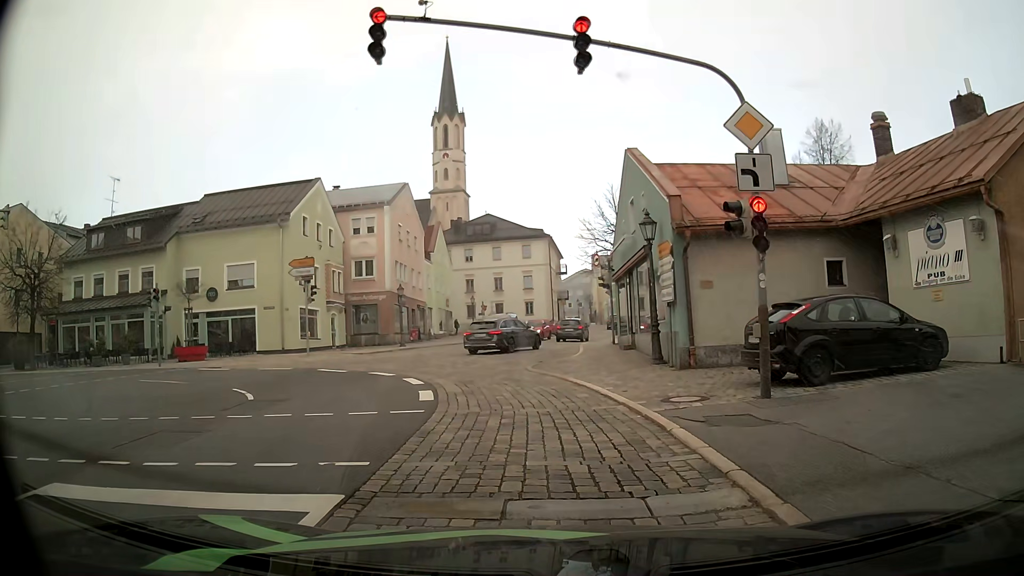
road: secondary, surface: asphalt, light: Day
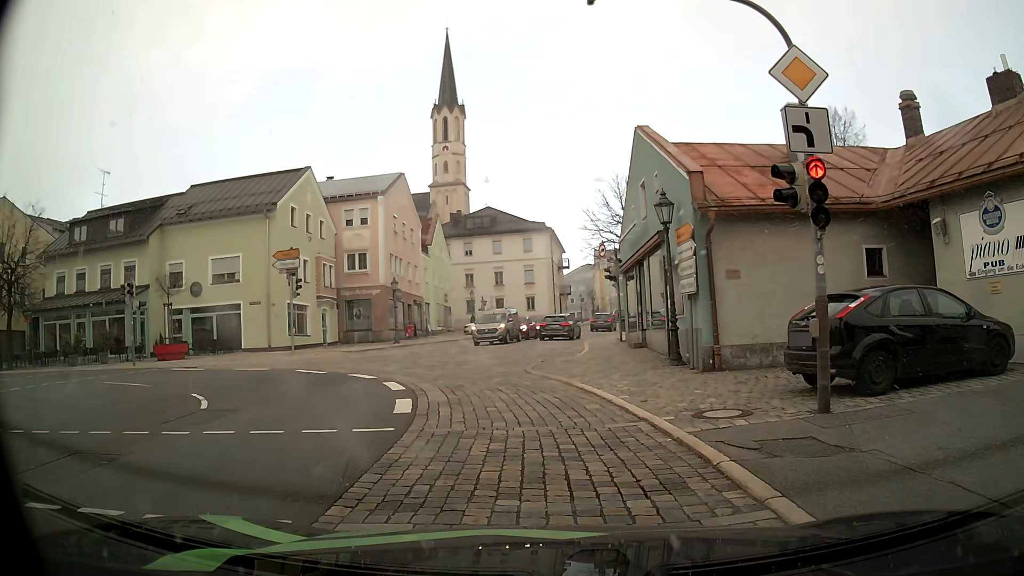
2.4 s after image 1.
(0.0, +2.1) m; -1°
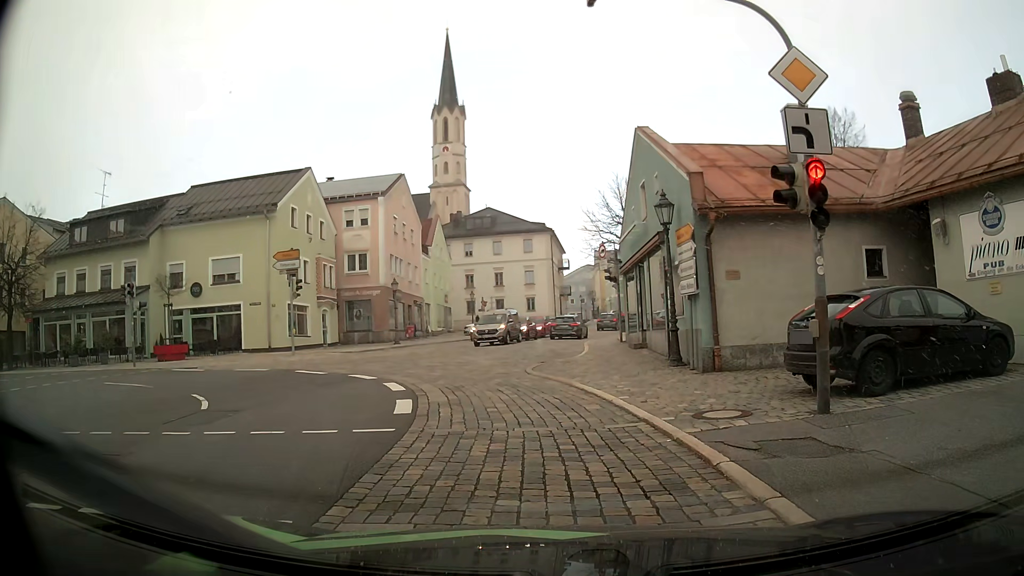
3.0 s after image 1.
(0.0, 0.0) m; 0°
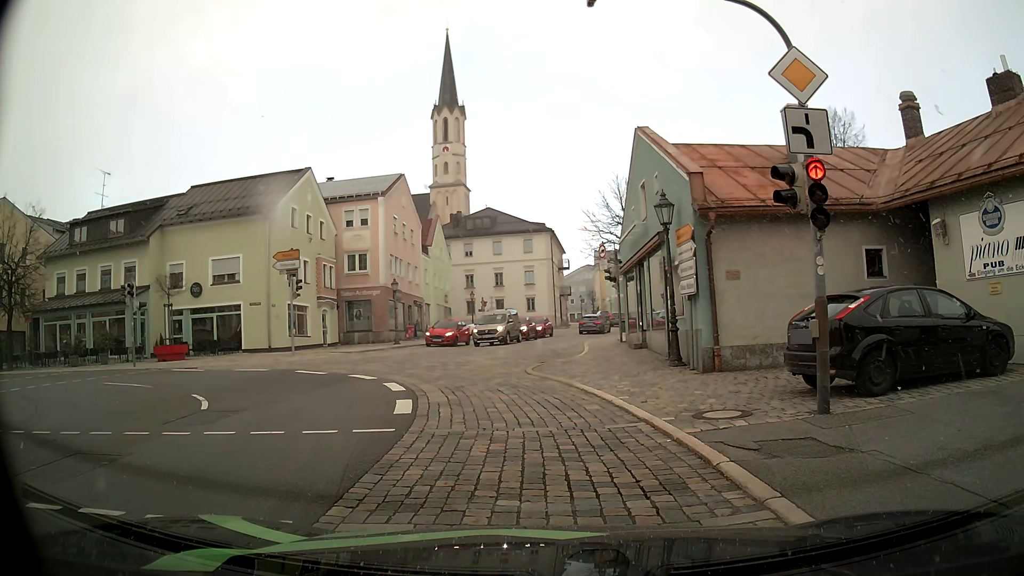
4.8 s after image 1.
(0.0, 0.0) m; 0°
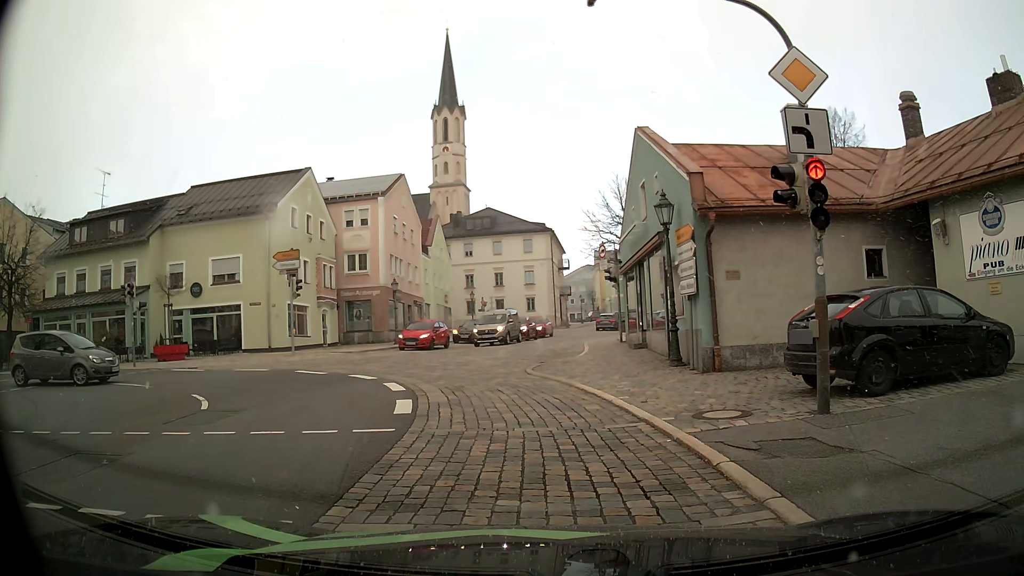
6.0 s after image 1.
(0.0, 0.0) m; 0°
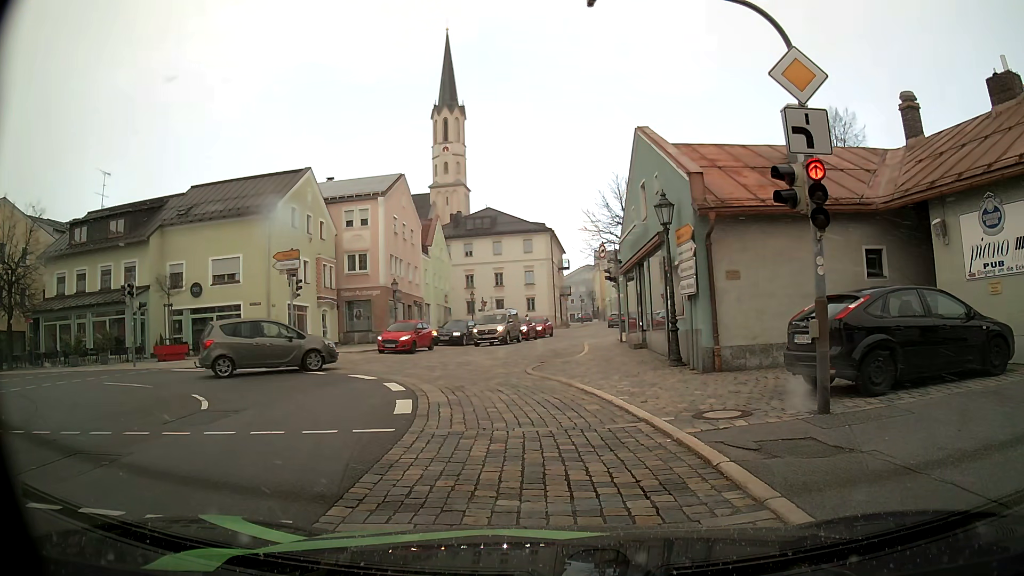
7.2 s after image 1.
(0.0, 0.0) m; 0°
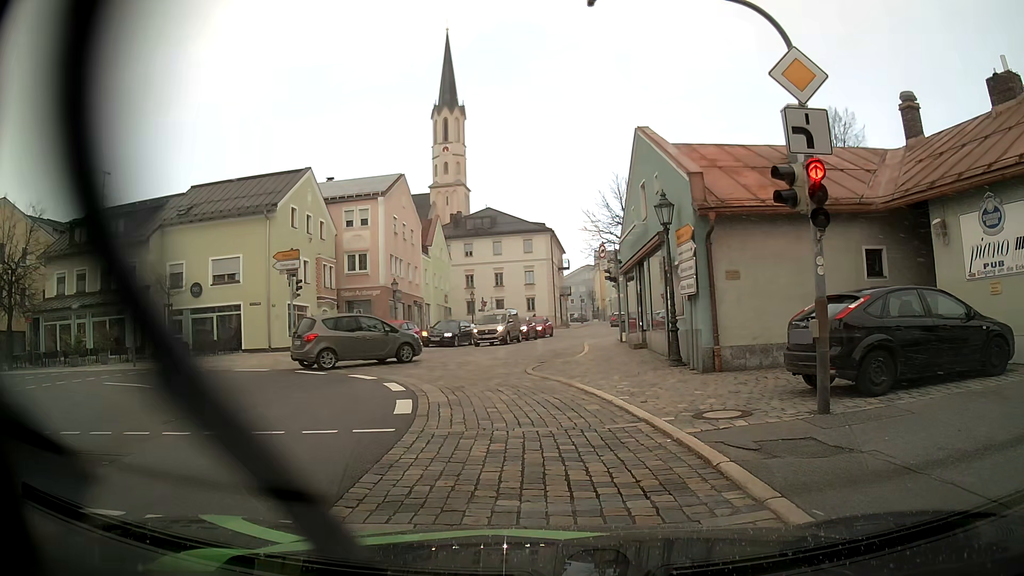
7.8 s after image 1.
(0.0, 0.0) m; 0°
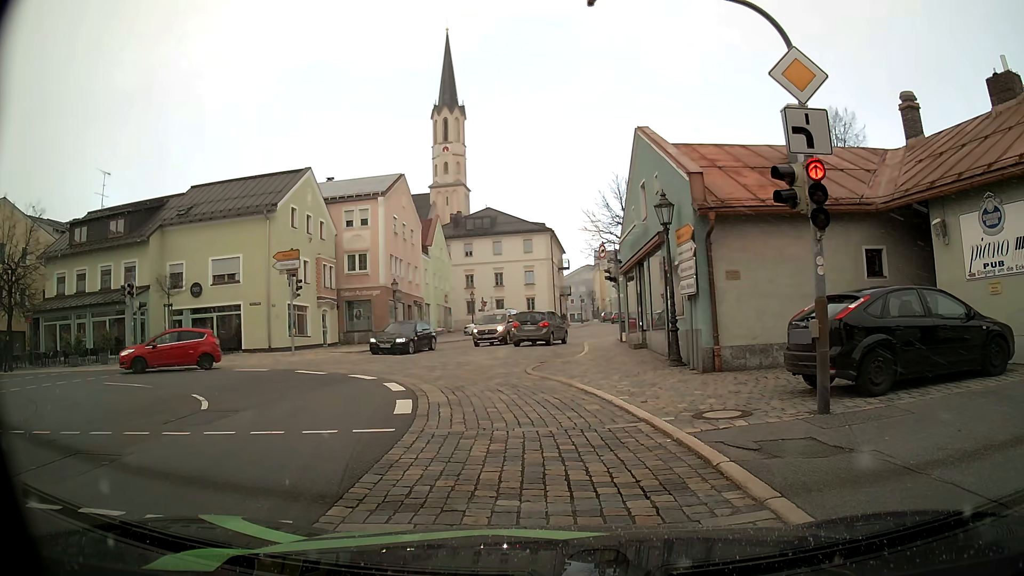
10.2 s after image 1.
(0.0, 0.0) m; 0°
(0, +10) (-1, +20) (-1, +30) (+1, +40) (+3, +50) (+6, +59) (+8, +69) (+9, +79) (+10, +89) (+10, +99) m
